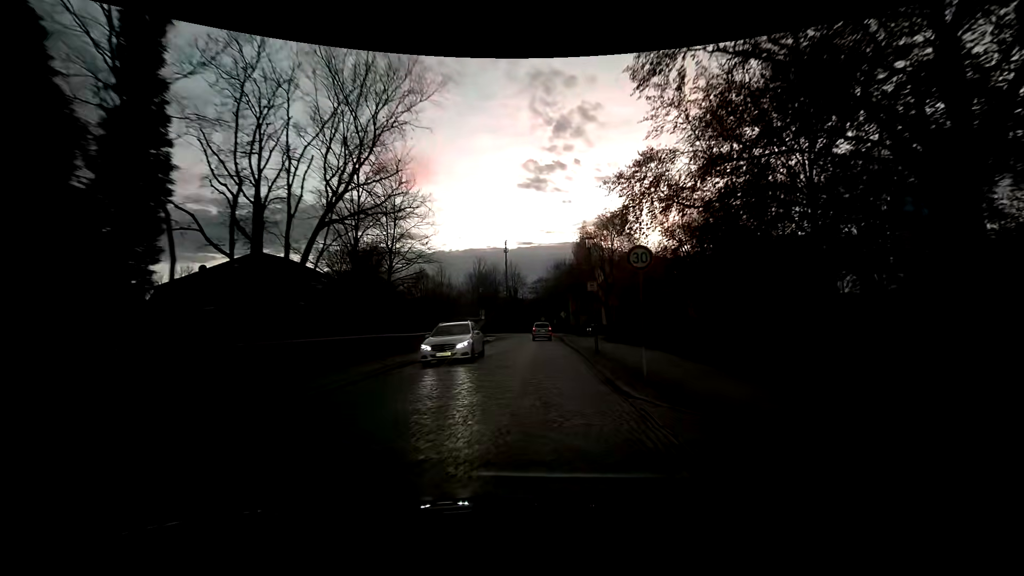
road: residential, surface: sett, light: Dusk
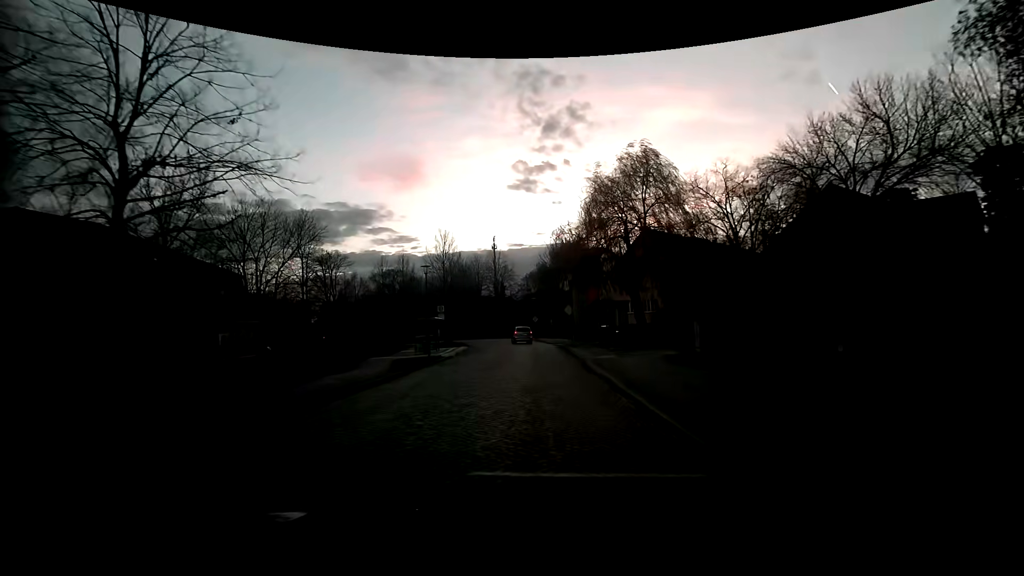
(-0.1, +22.4) m; 0°
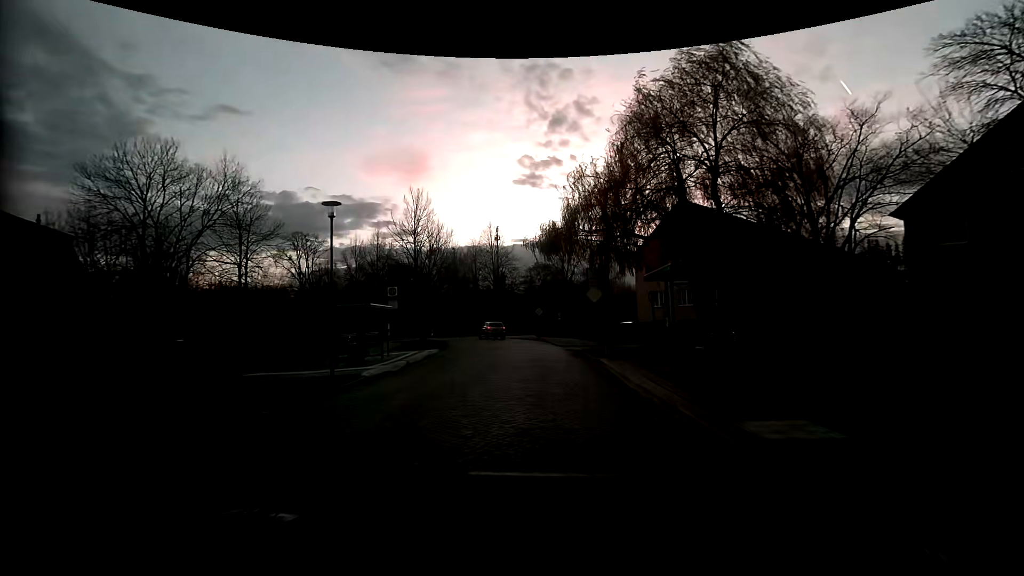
(0.0, +14.1) m; 0°
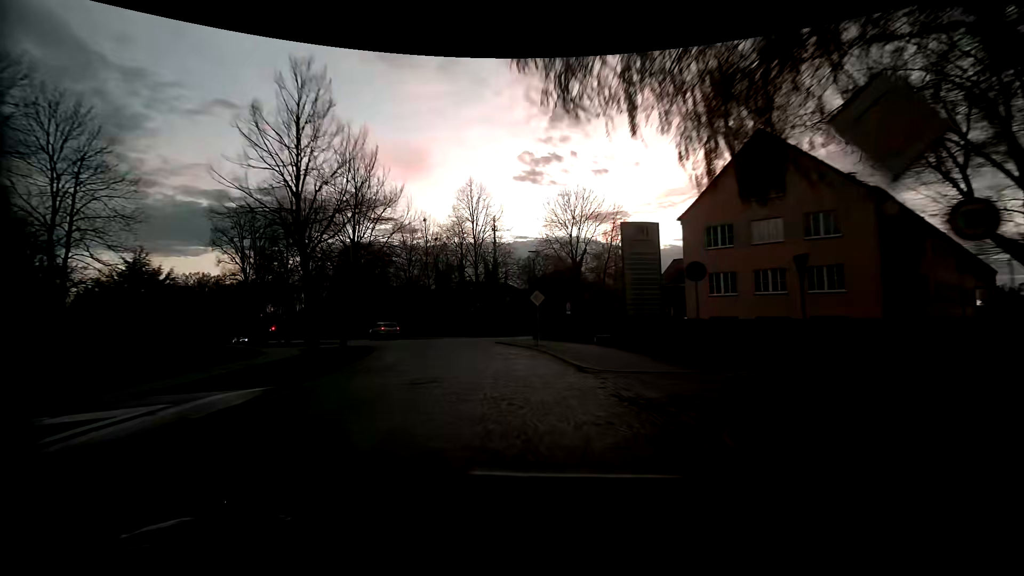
(0.0, +18.7) m; -1°
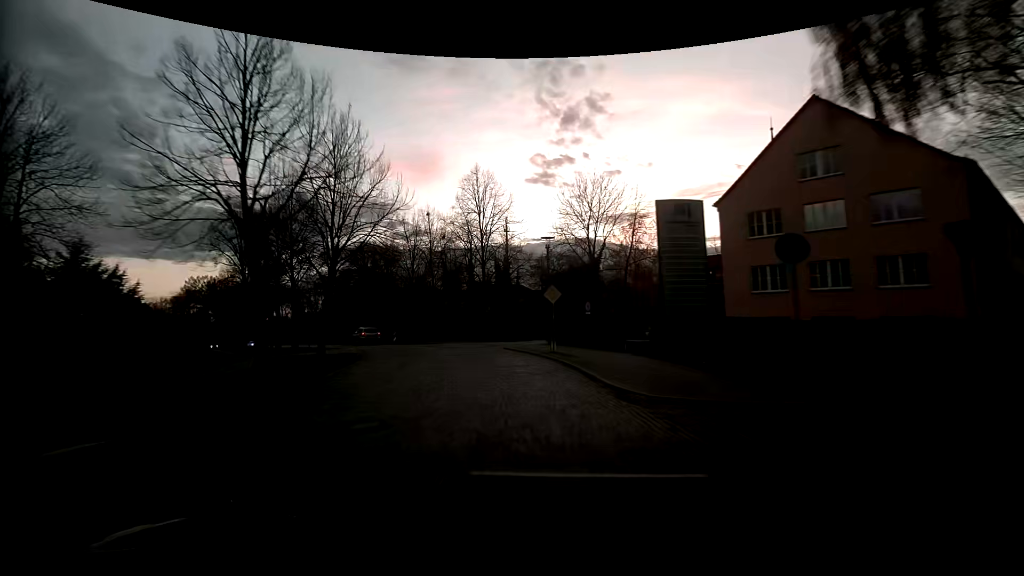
(0.0, +4.7) m; -1°
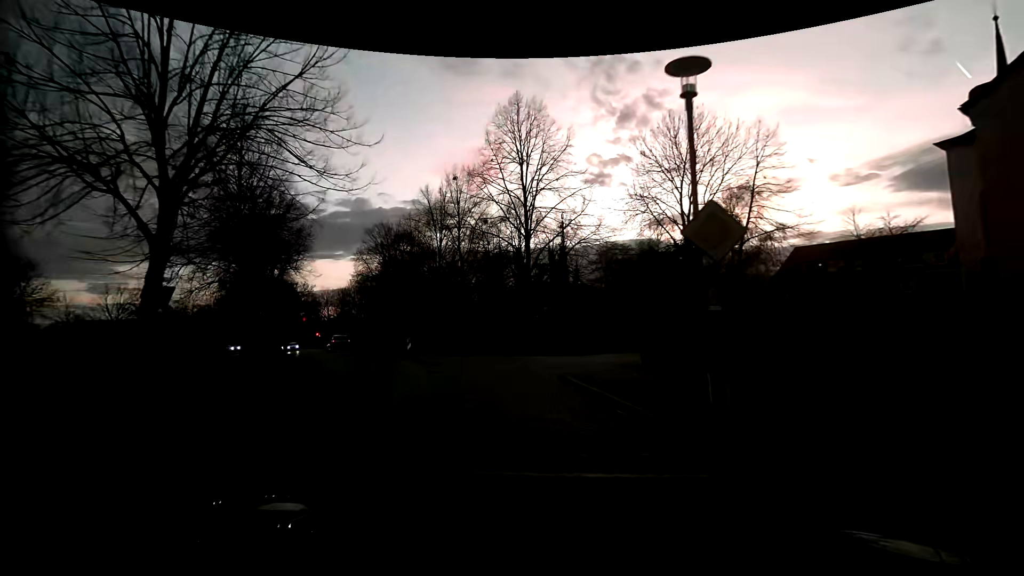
(-0.6, +13.8) m; -6°
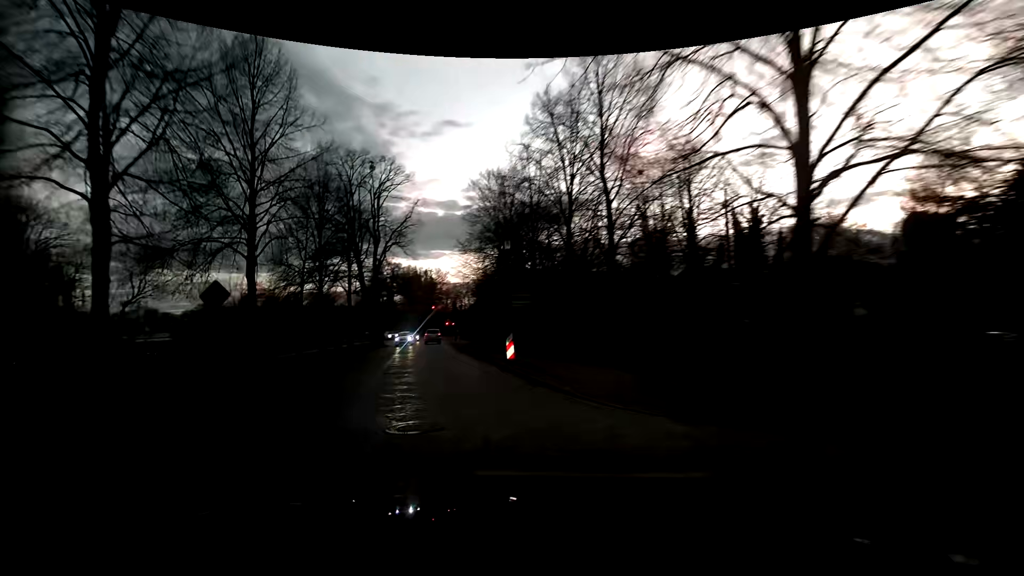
(-2.2, +16.9) m; -16°
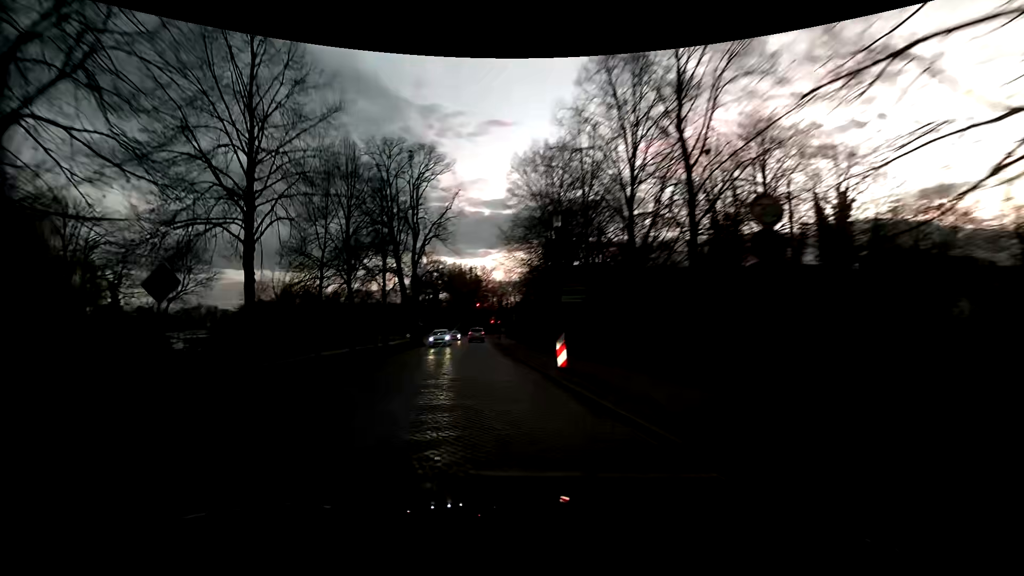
(-0.2, +4.1) m; -7°
(-1, +10) (-2, +20) (-3, +30) (-4, +40) (-5, +50) (-6, +60) (-7, +70) (-8, +80) (-9, +90) (-11, +99) m
